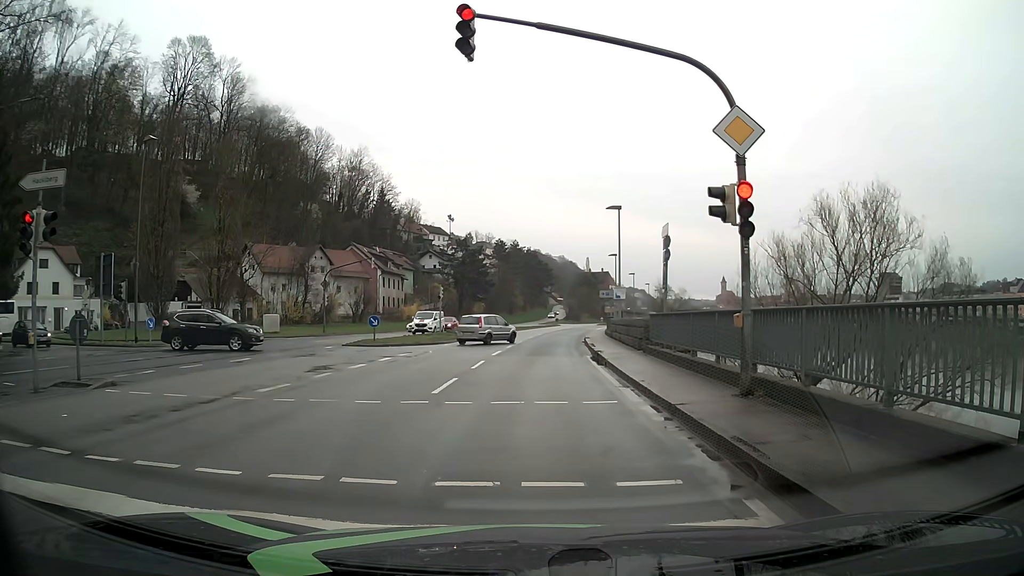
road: primary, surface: asphalt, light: Day
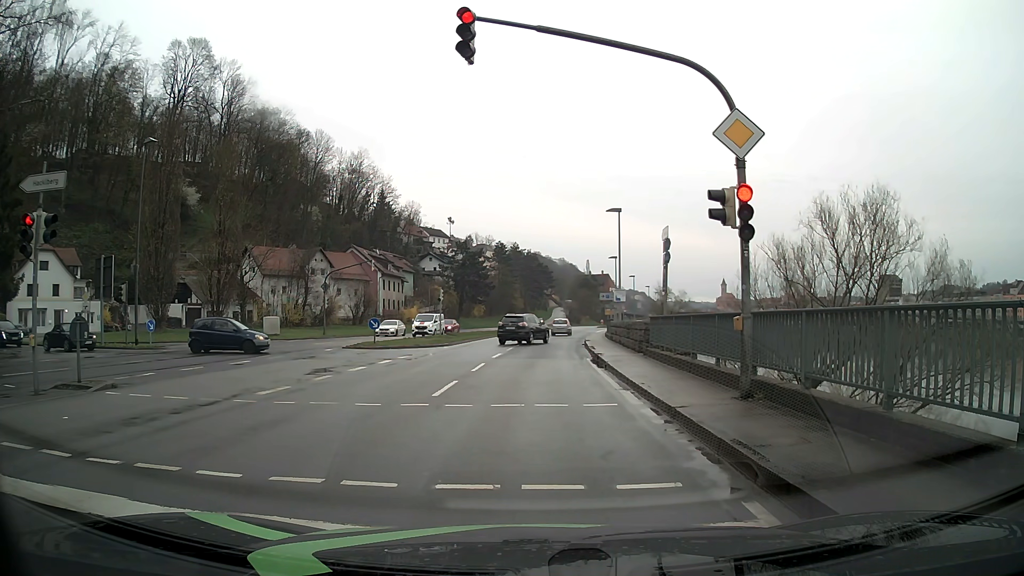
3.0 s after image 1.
(0.0, +0.1) m; 0°
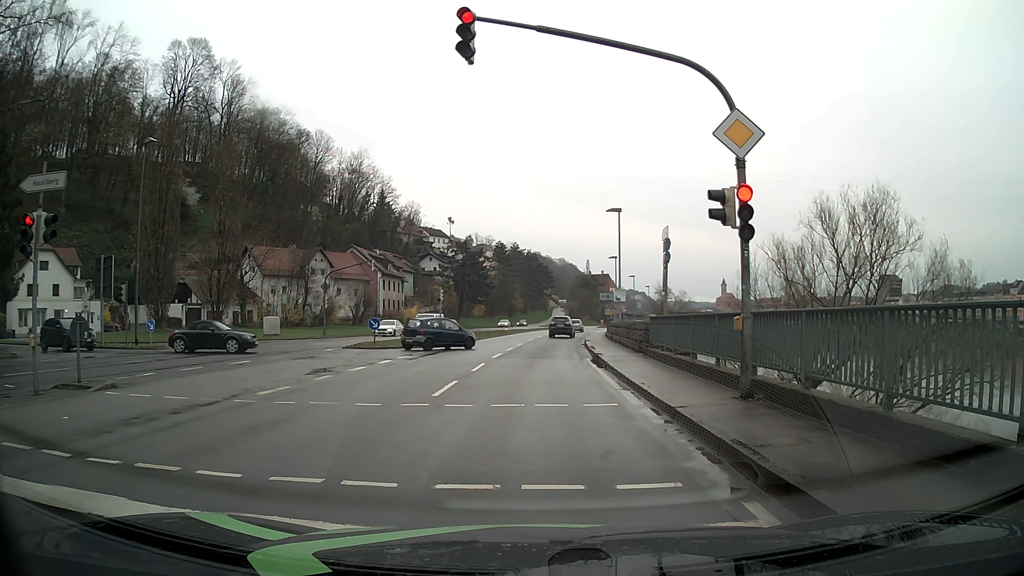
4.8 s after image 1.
(0.0, 0.0) m; 0°
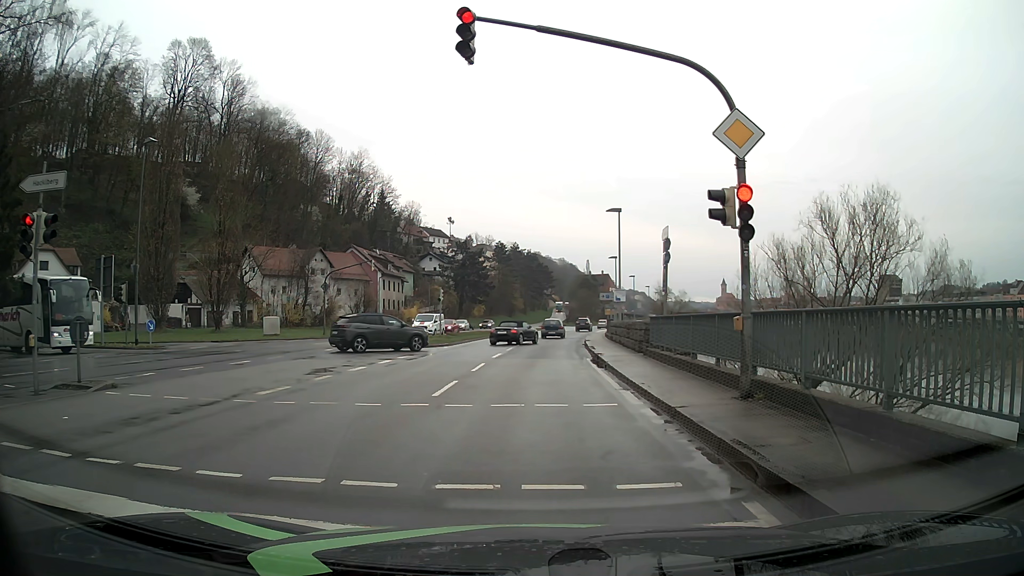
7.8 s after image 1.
(0.0, 0.0) m; 0°
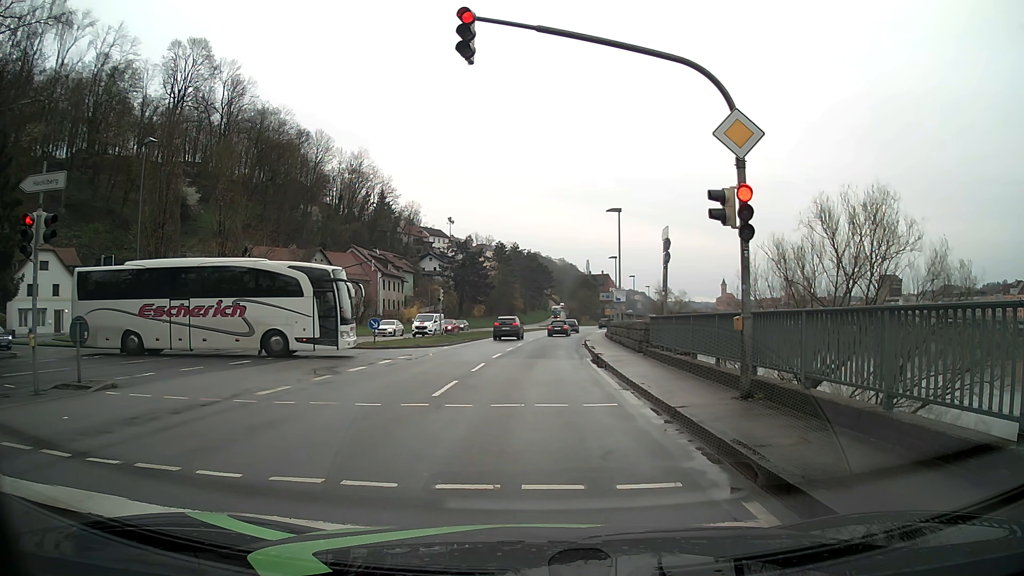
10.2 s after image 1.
(0.0, 0.0) m; 0°
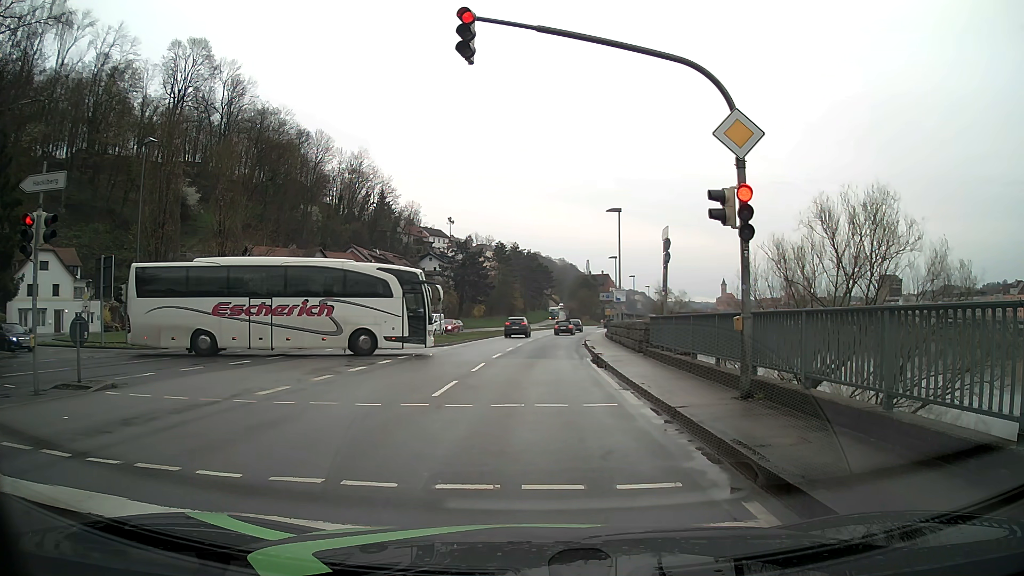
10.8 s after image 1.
(0.0, 0.0) m; 0°
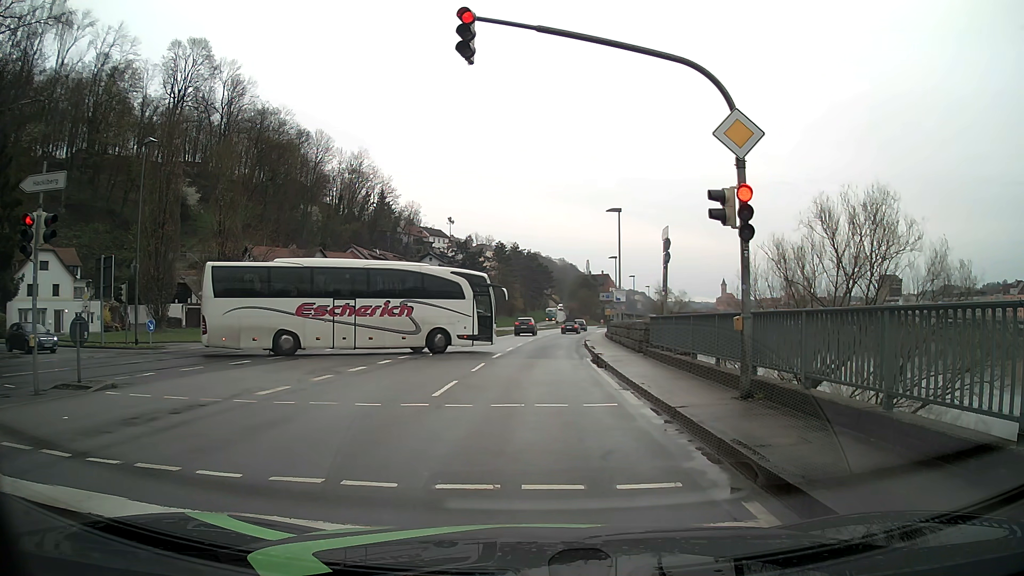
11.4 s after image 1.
(0.0, 0.0) m; 0°
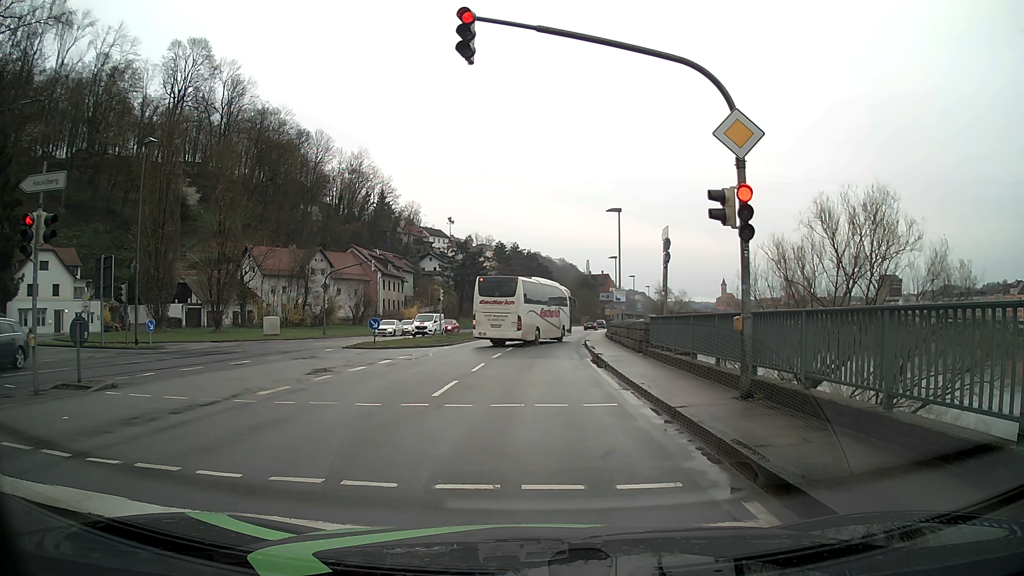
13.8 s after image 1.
(0.0, 0.0) m; 0°
(0, +10) (0, +20) (0, +30) (+1, +40) (+2, +50) (+3, +60) (+4, +70) (+5, +80) (+6, +90) (+8, +100) m
